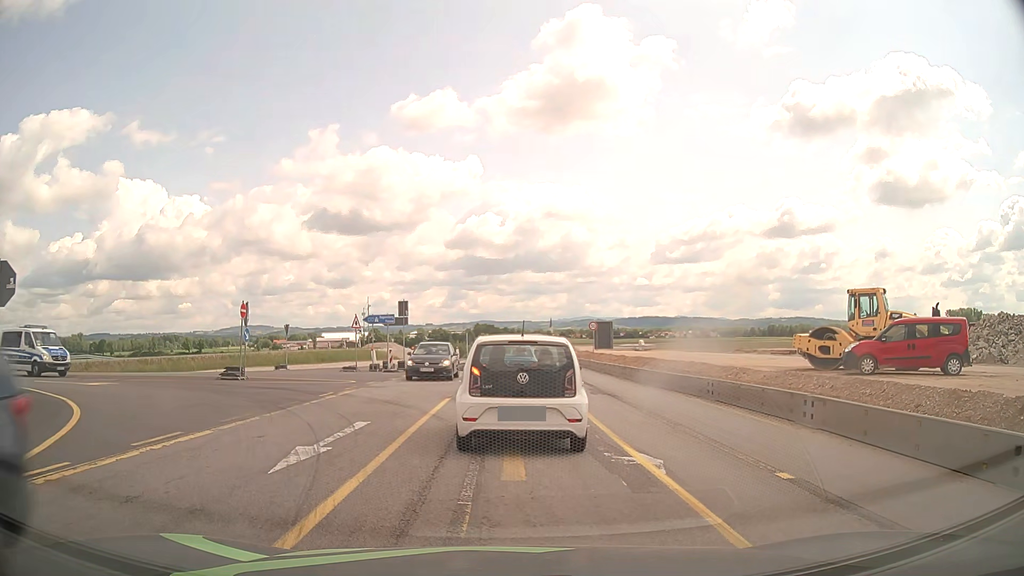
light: Day
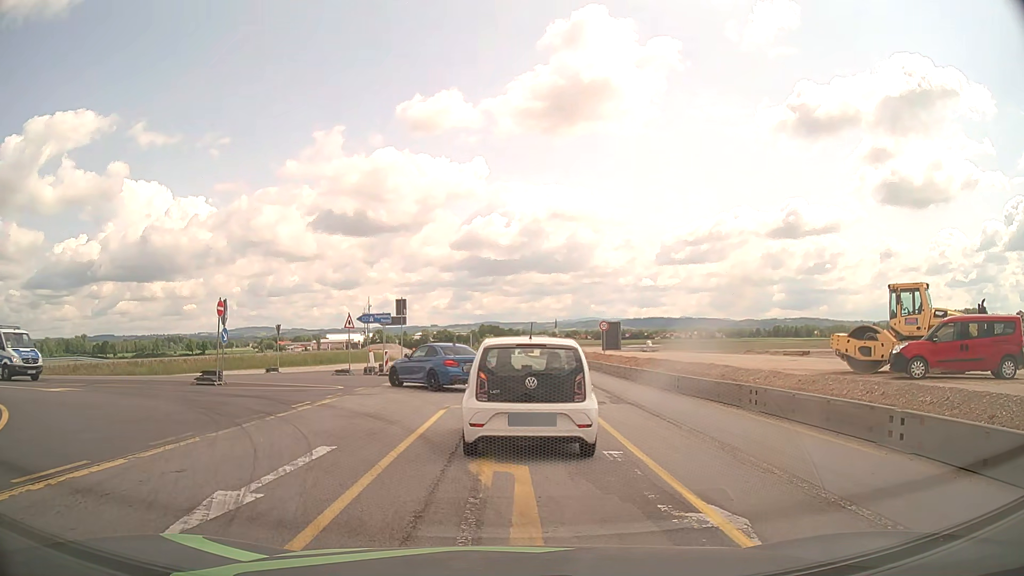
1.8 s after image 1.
(0.0, +2.8) m; -1°
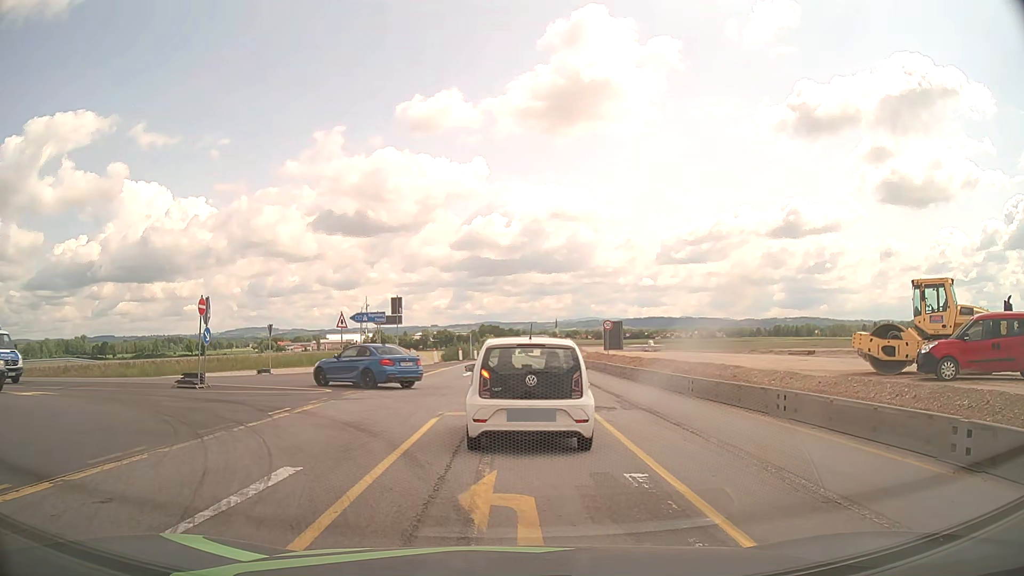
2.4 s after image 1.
(0.0, +1.6) m; -1°
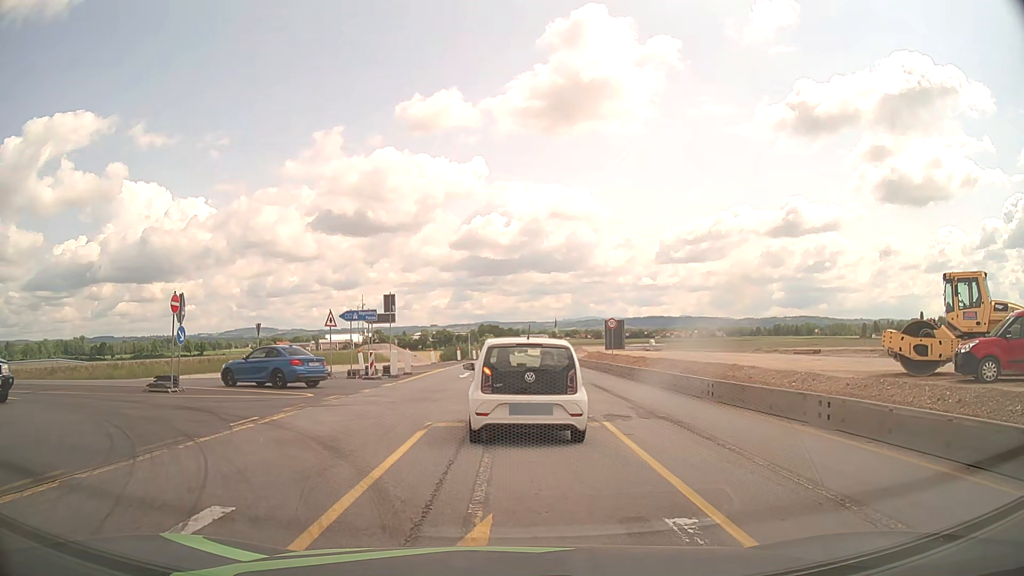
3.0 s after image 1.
(0.0, +2.0) m; 0°
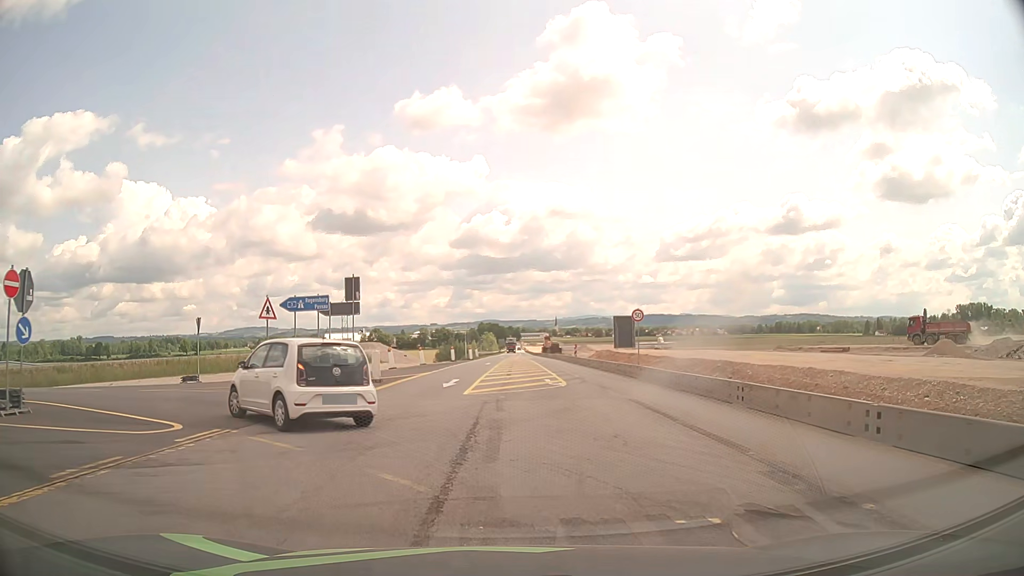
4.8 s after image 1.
(0.0, +8.2) m; 0°
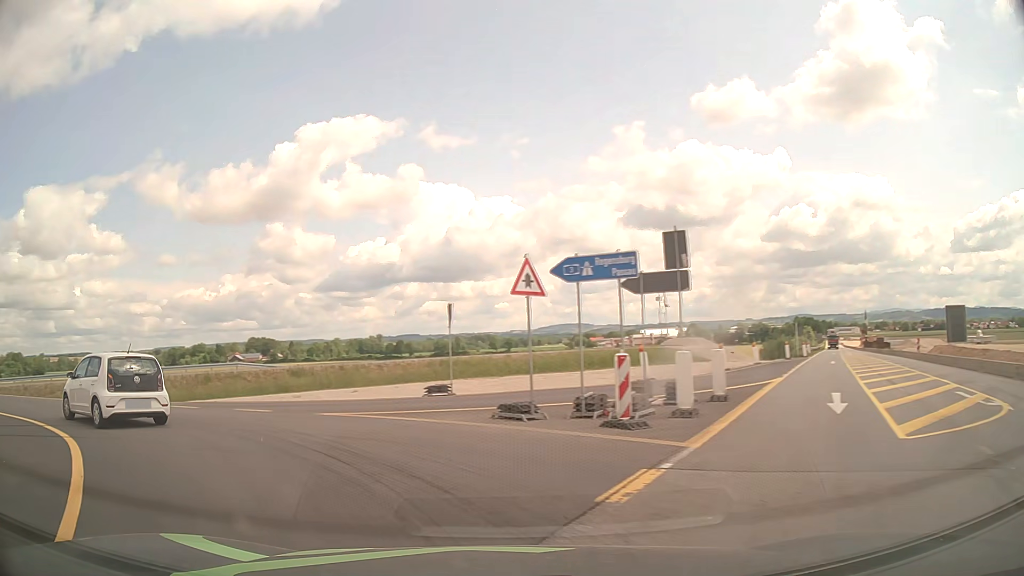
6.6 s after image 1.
(-1.5, +9.7) m; -26°
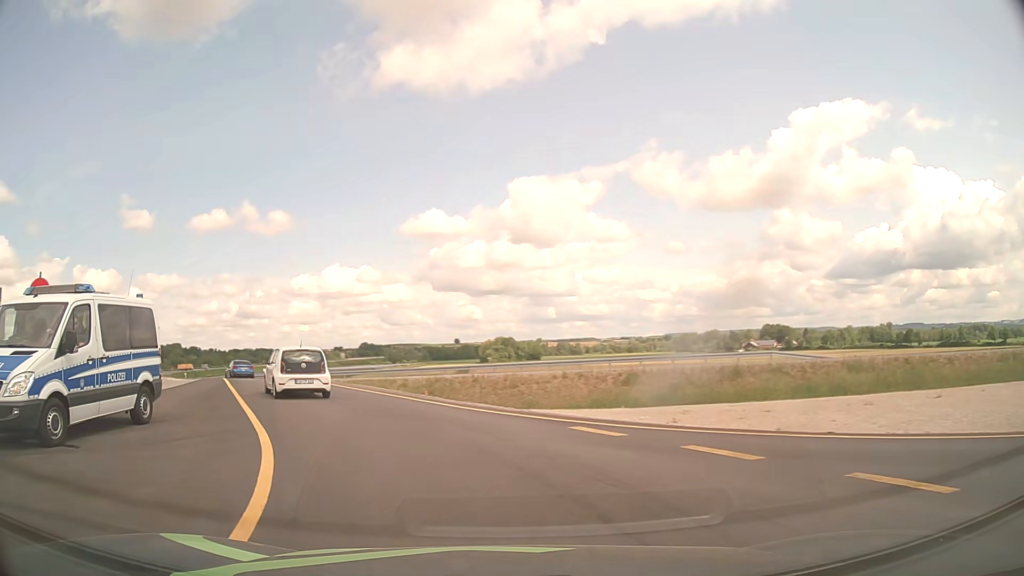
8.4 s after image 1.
(-4.2, +9.9) m; -44°
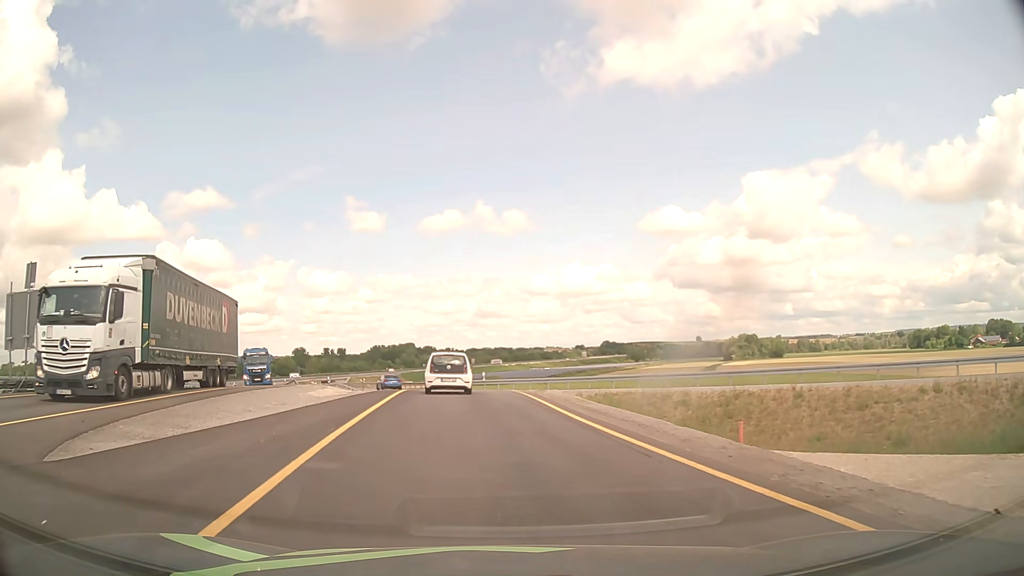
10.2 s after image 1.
(-3.0, +13.8) m; -20°
(-1, +10) (-2, +20) (-3, +30) (-5, +40) (-7, +49) (-11, +59) (-14, +68) (-18, +77) (-22, +87) (-26, +96) m
